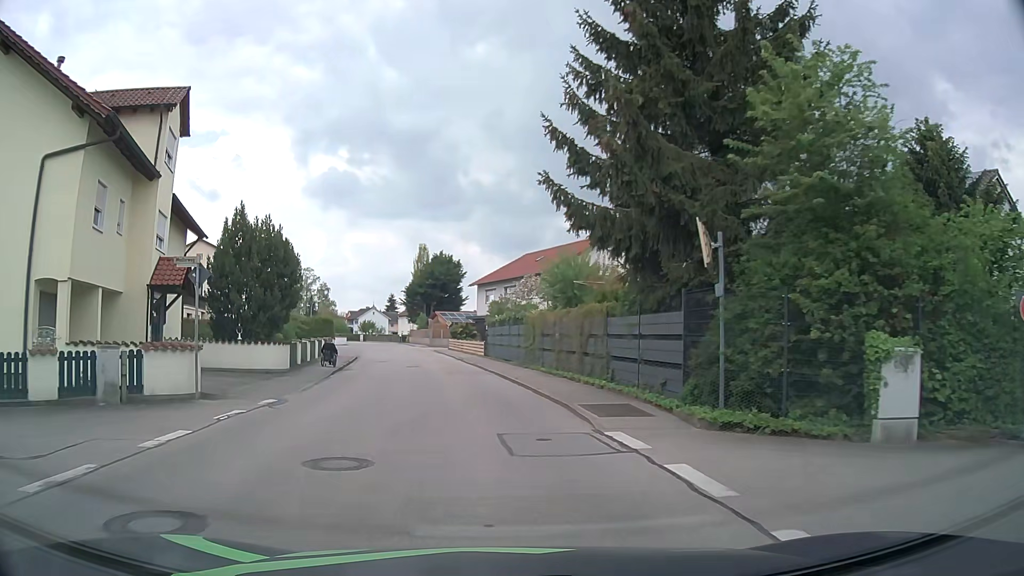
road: residential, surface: asphalt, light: Day
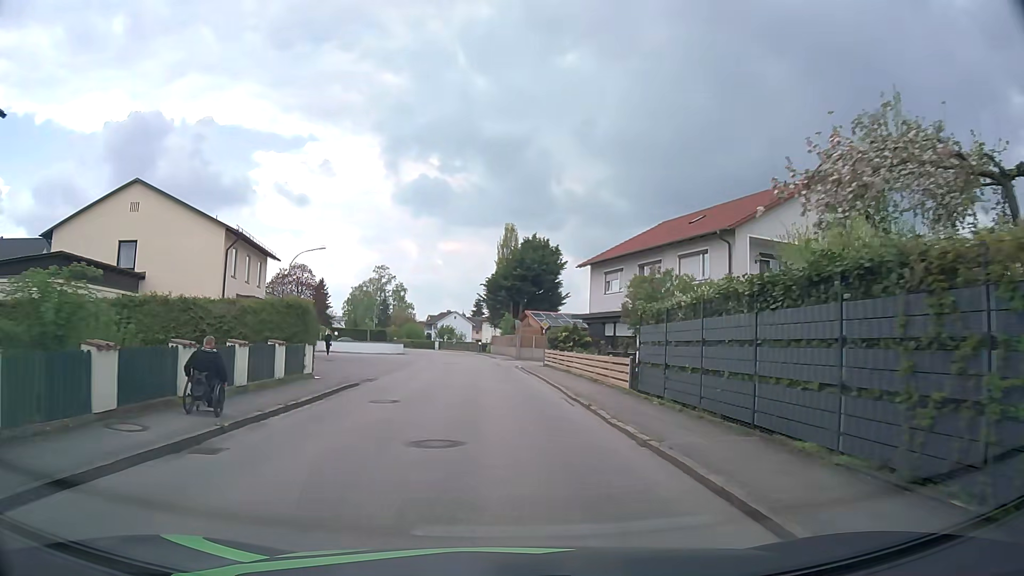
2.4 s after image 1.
(-1.6, +22.5) m; -7°
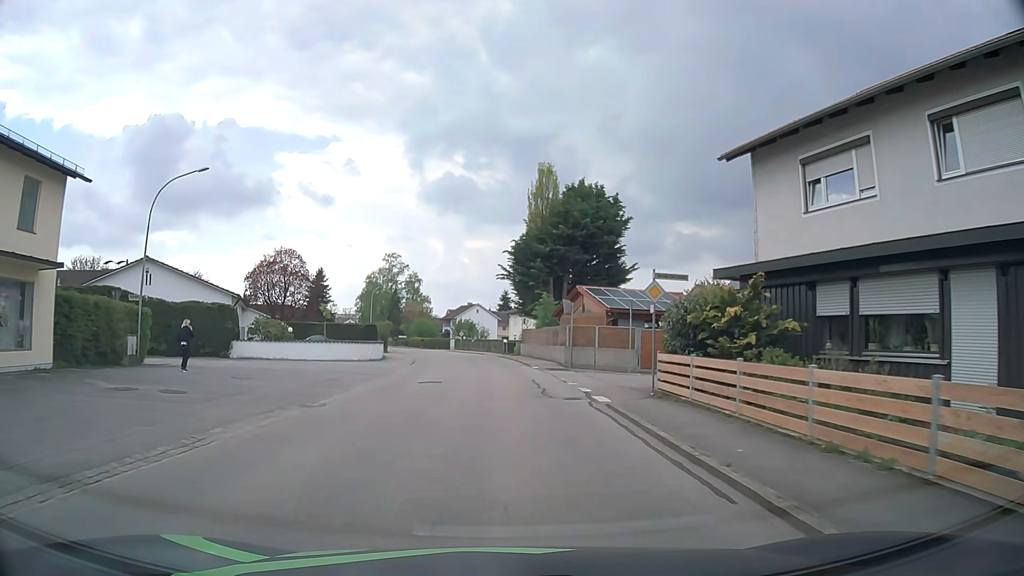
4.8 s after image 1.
(-0.5, +23.4) m; -2°
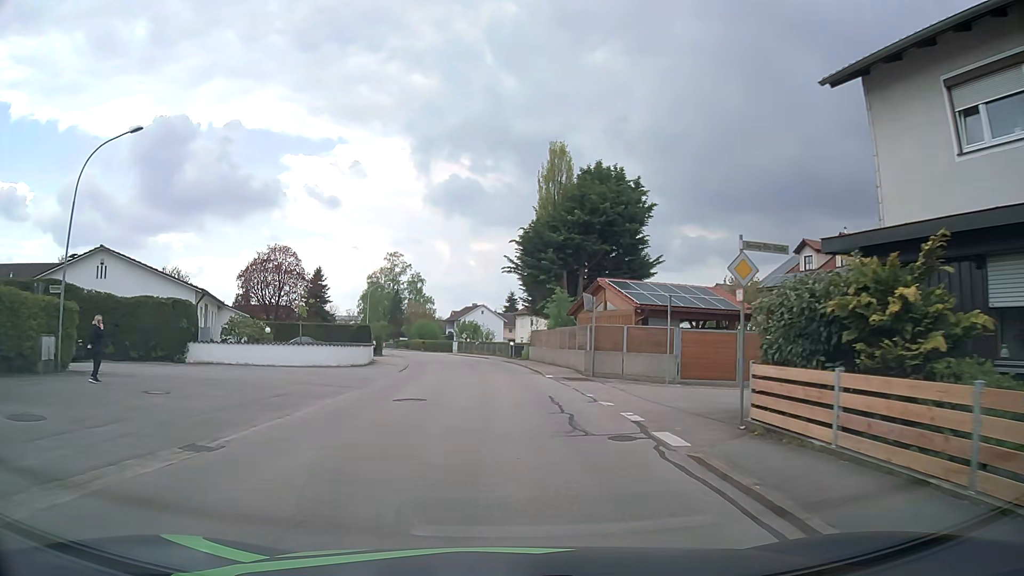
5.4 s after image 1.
(0.0, +5.8) m; -1°
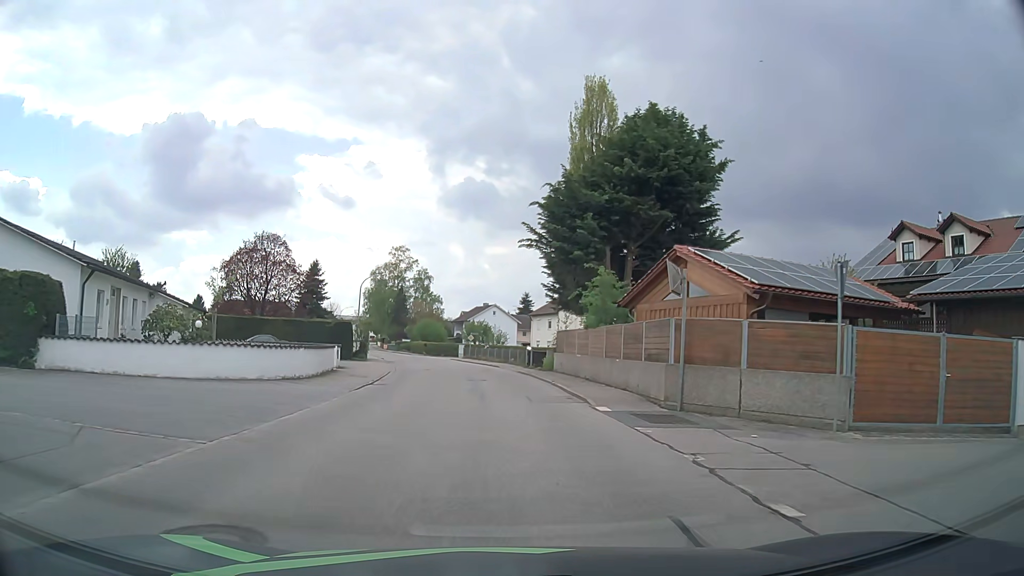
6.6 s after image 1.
(-0.1, +11.6) m; -1°
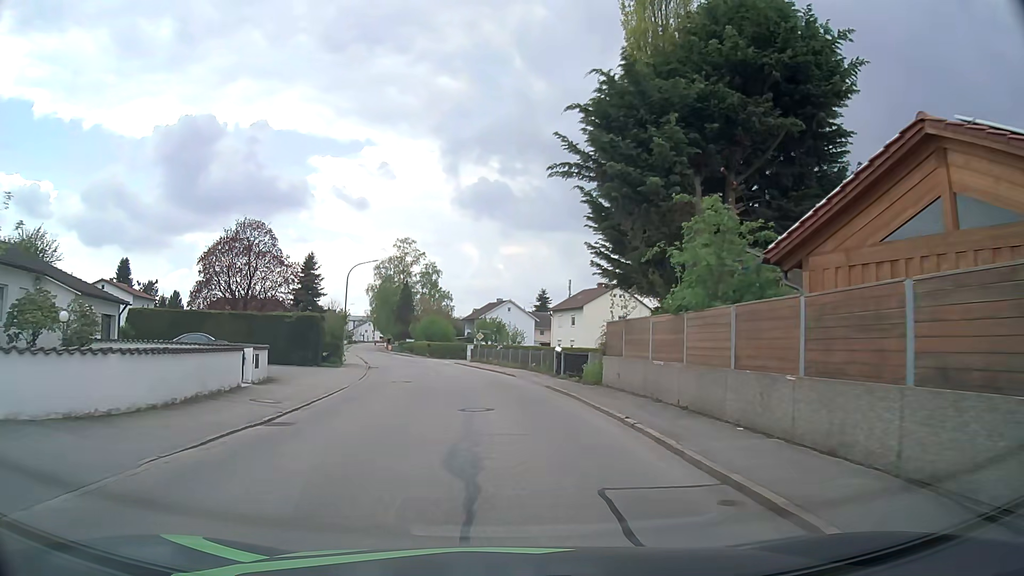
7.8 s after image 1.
(-0.2, +11.6) m; -1°
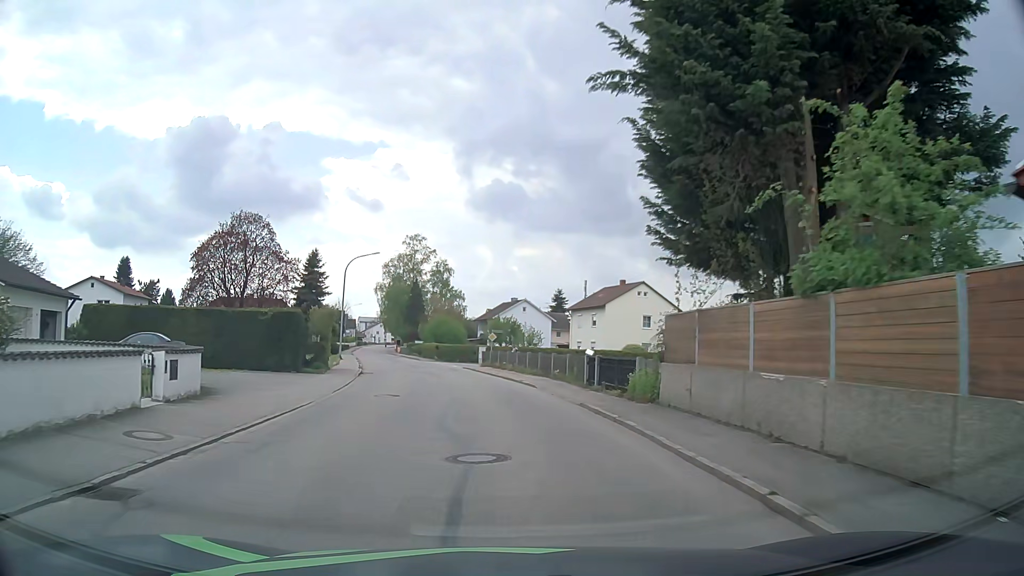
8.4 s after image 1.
(-0.1, +5.8) m; -1°
